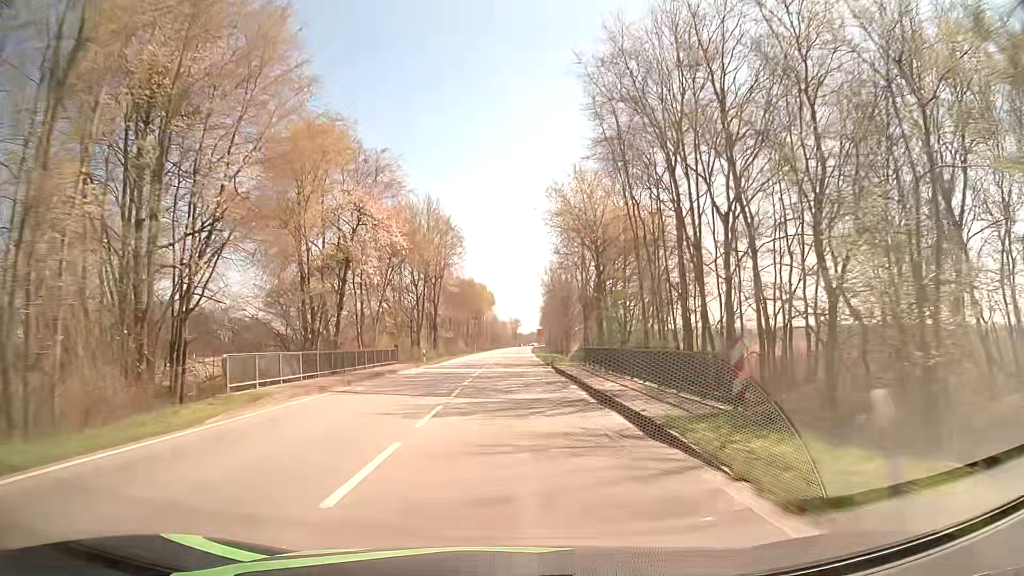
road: secondary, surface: asphalt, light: Day
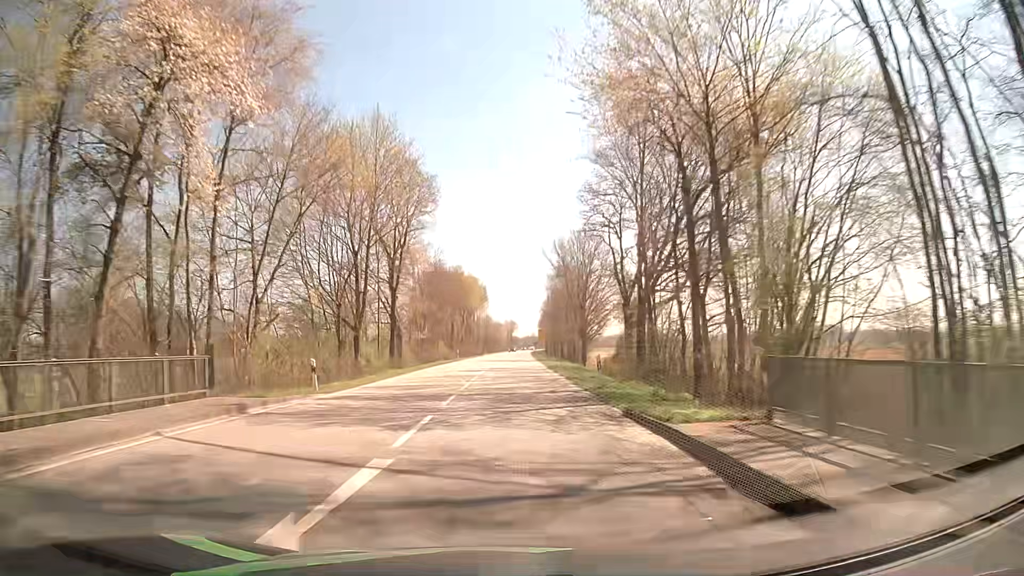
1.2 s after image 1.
(0.0, +25.6) m; 0°
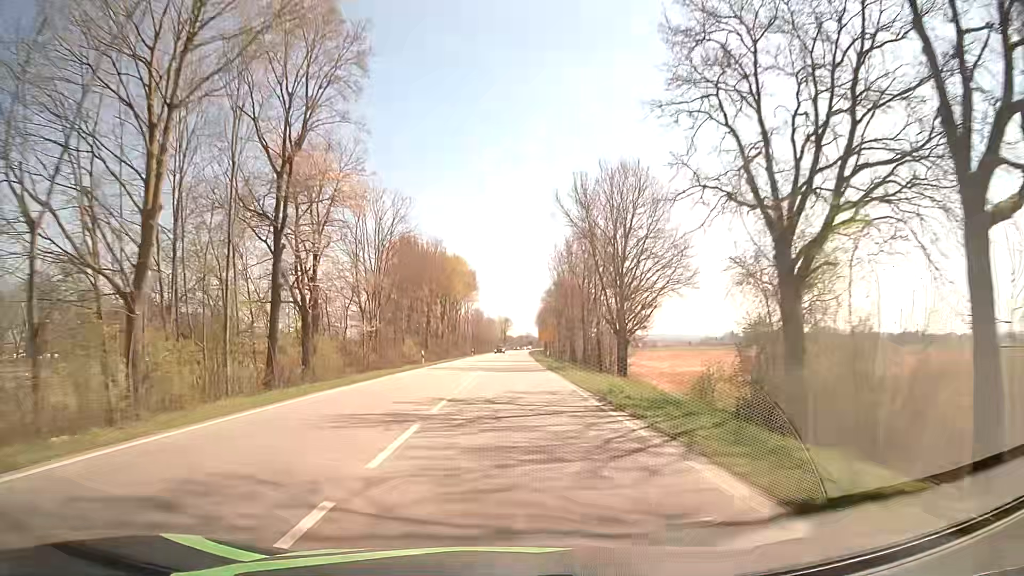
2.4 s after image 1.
(+0.2, +25.3) m; +1°
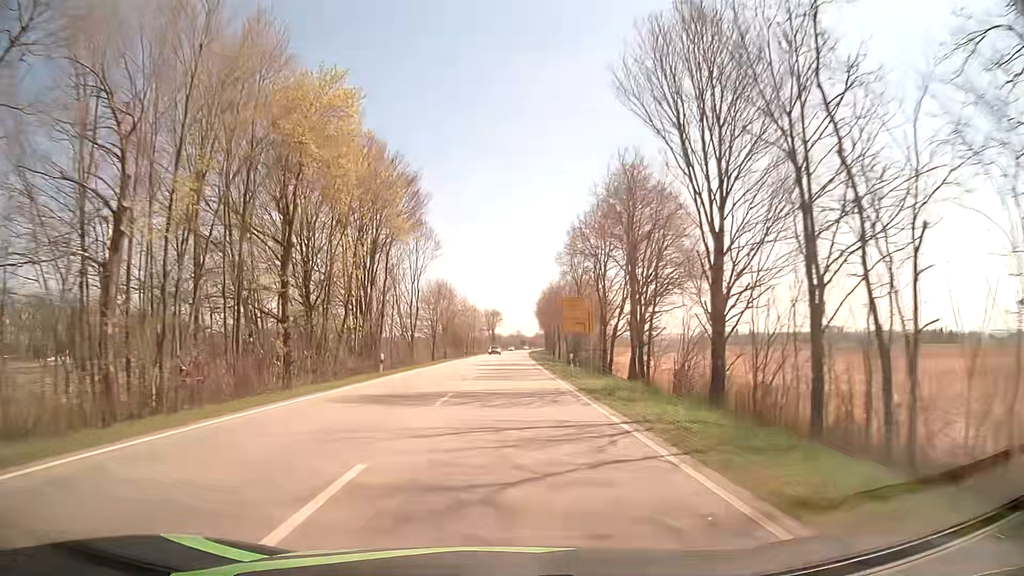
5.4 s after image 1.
(+0.4, +62.9) m; +1°
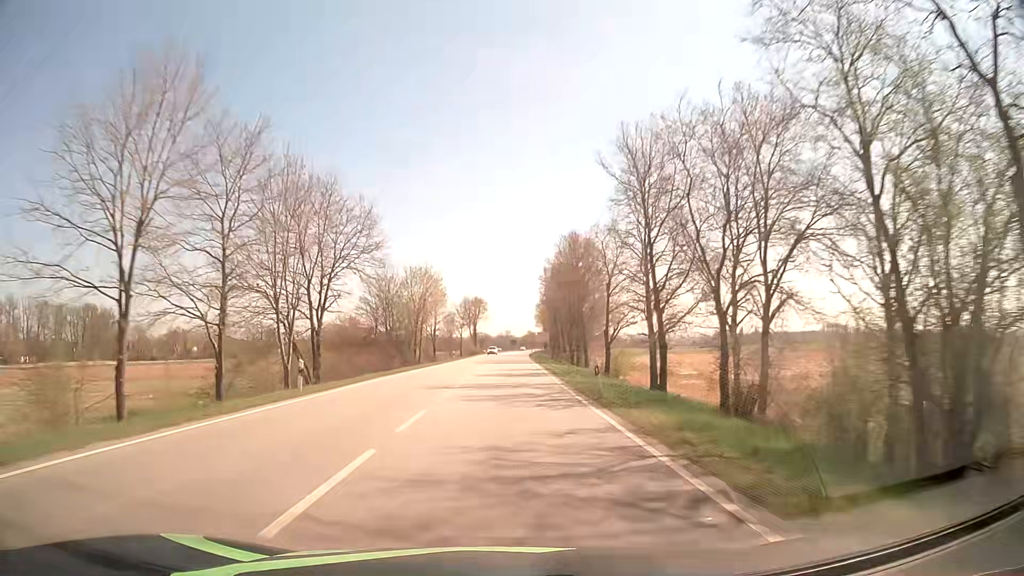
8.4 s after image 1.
(+0.3, +64.5) m; +1°
(0, +10) (0, +20) (0, +30) (0, +40) (0, +50) (+1, +60) (+1, +70) (+1, +80) (+1, +90) (+2, +100) m
